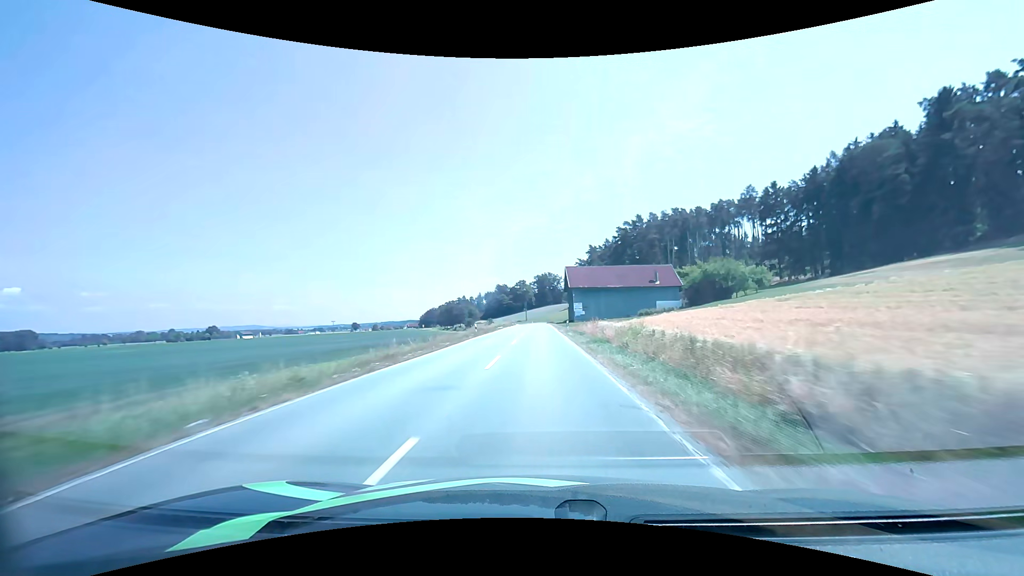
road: secondary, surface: asphalt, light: Day
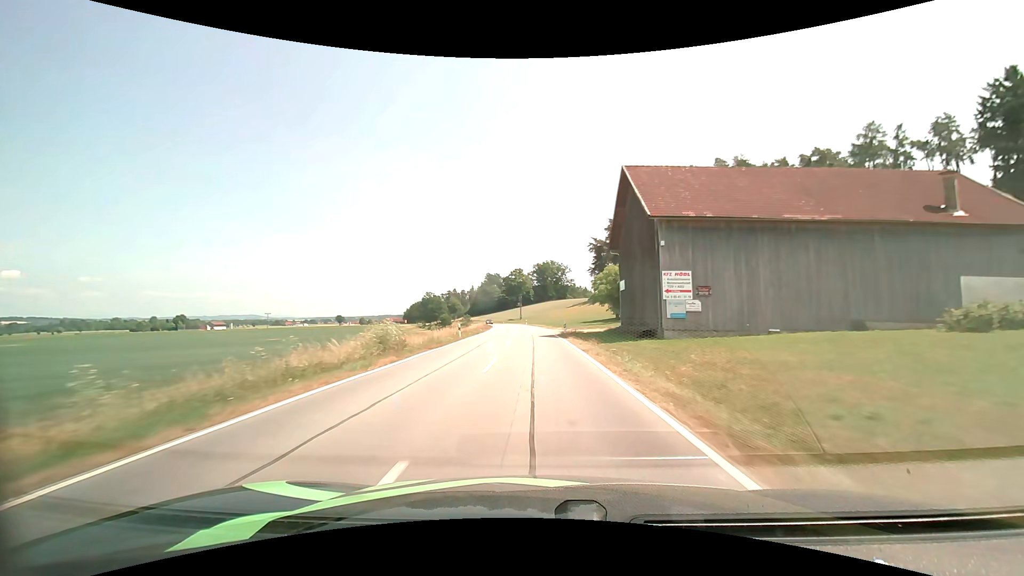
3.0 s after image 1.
(0.0, +69.0) m; 0°
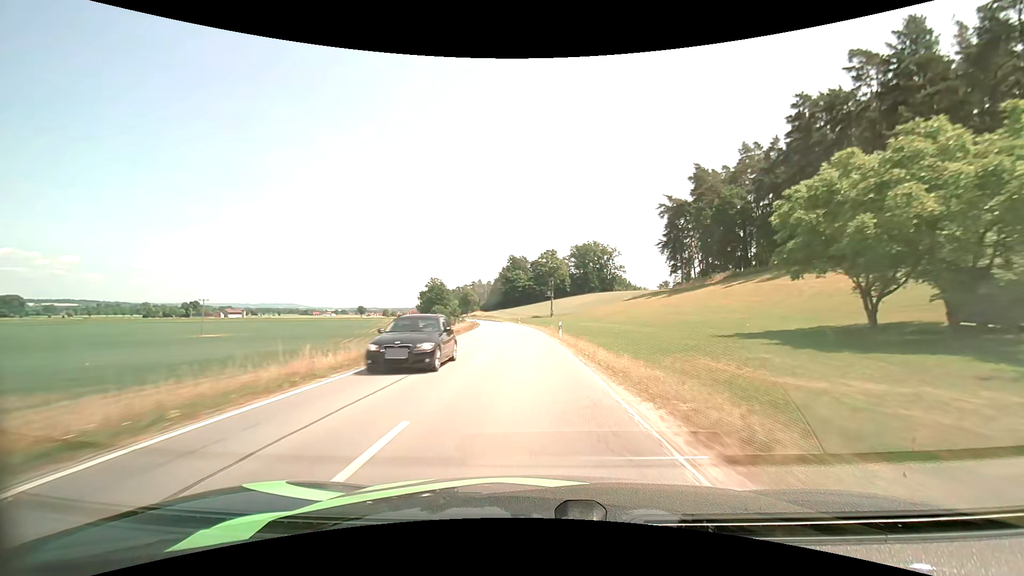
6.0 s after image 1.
(-1.5, +66.9) m; -4°
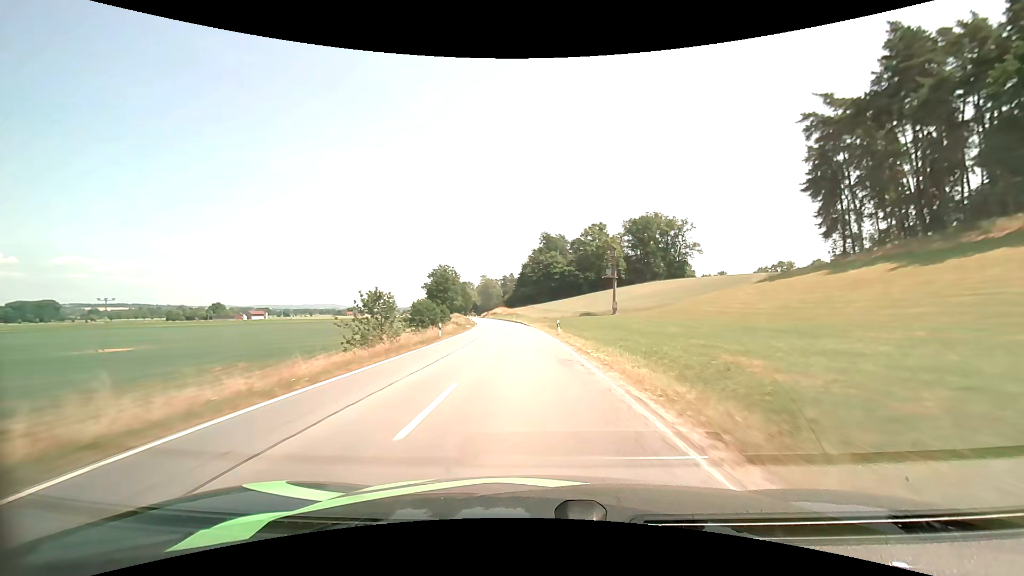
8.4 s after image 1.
(-2.1, +54.5) m; -4°
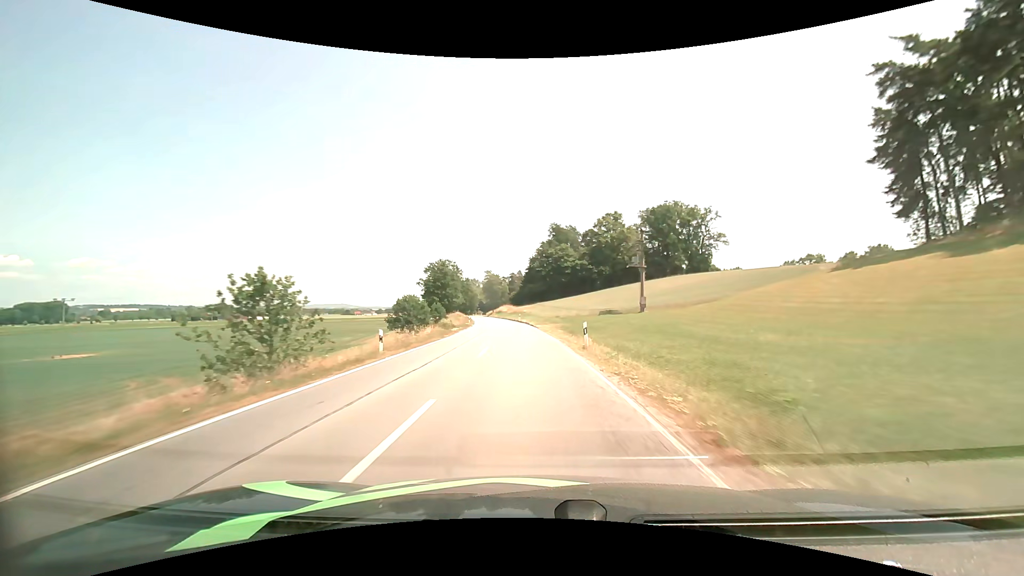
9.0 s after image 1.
(-0.1, +13.7) m; -1°
